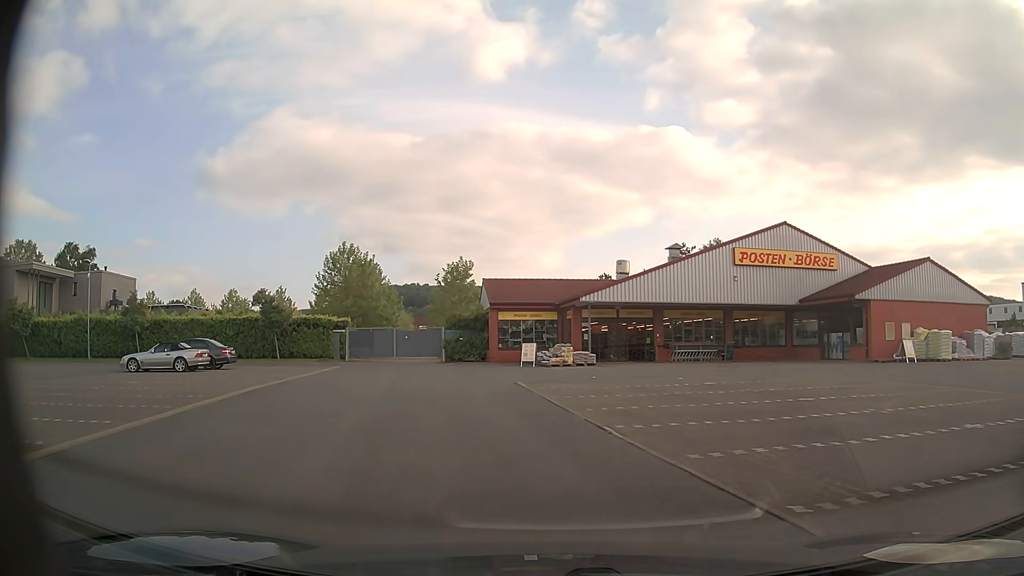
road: service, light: Day
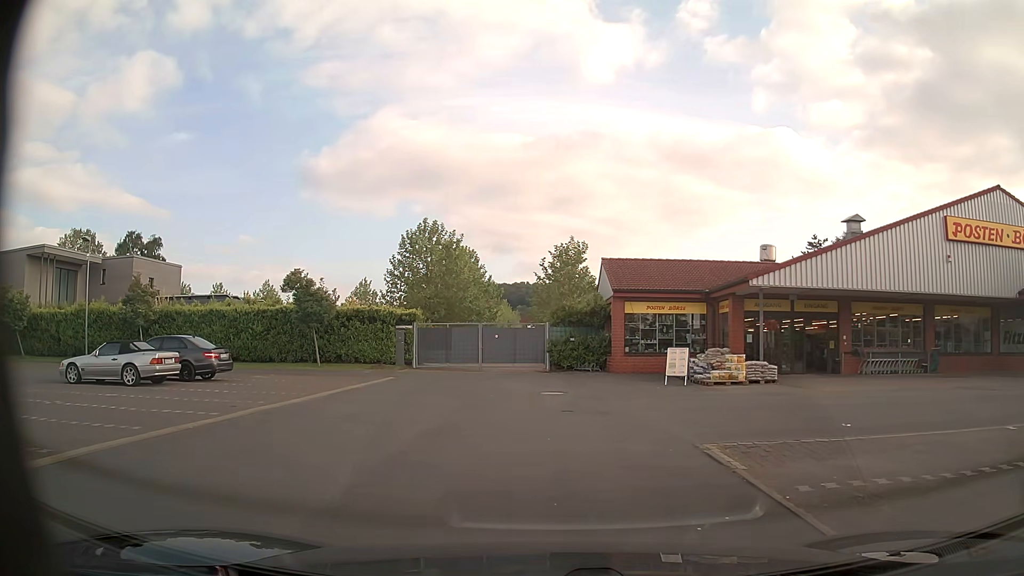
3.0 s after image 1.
(-1.1, +11.5) m; -9°
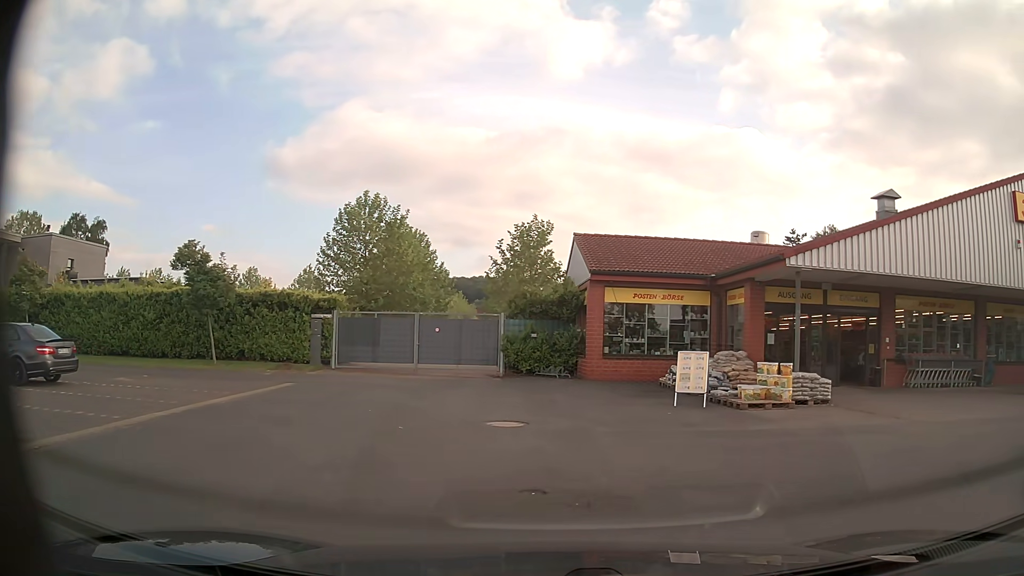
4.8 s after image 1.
(-0.1, +6.8) m; +2°
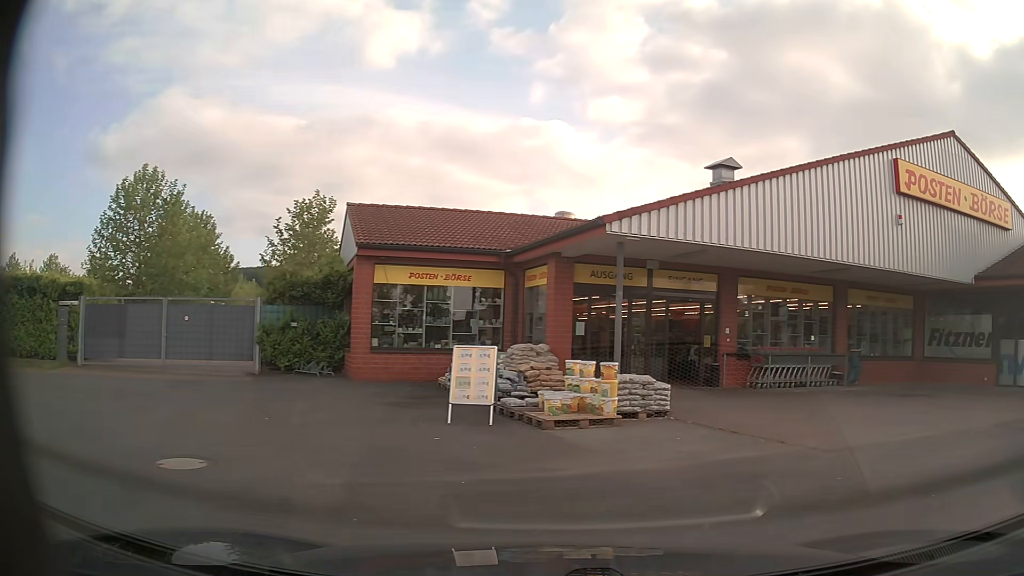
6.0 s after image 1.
(+0.5, +4.0) m; +16°
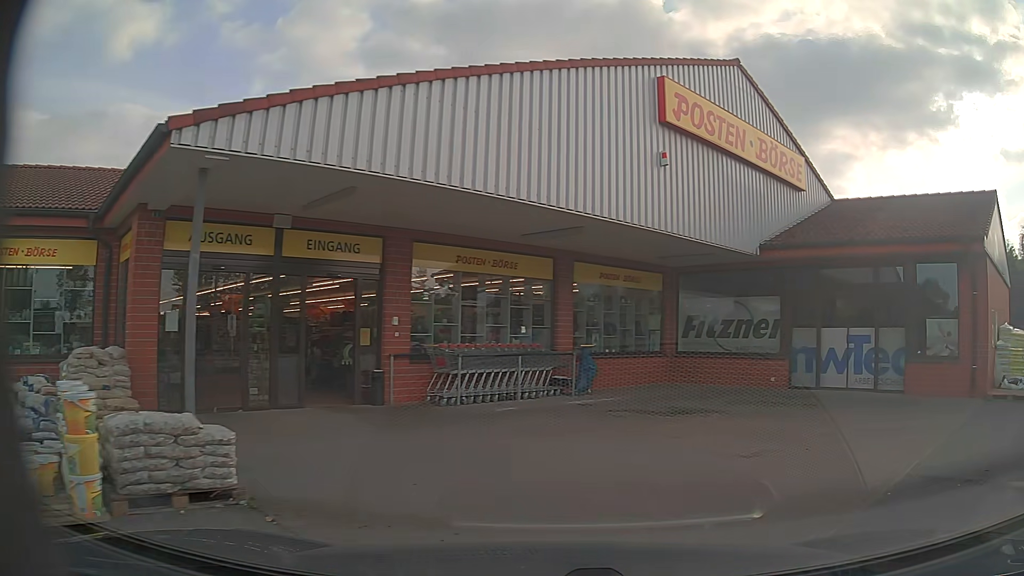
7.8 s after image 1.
(+1.4, +5.8) m; +26°
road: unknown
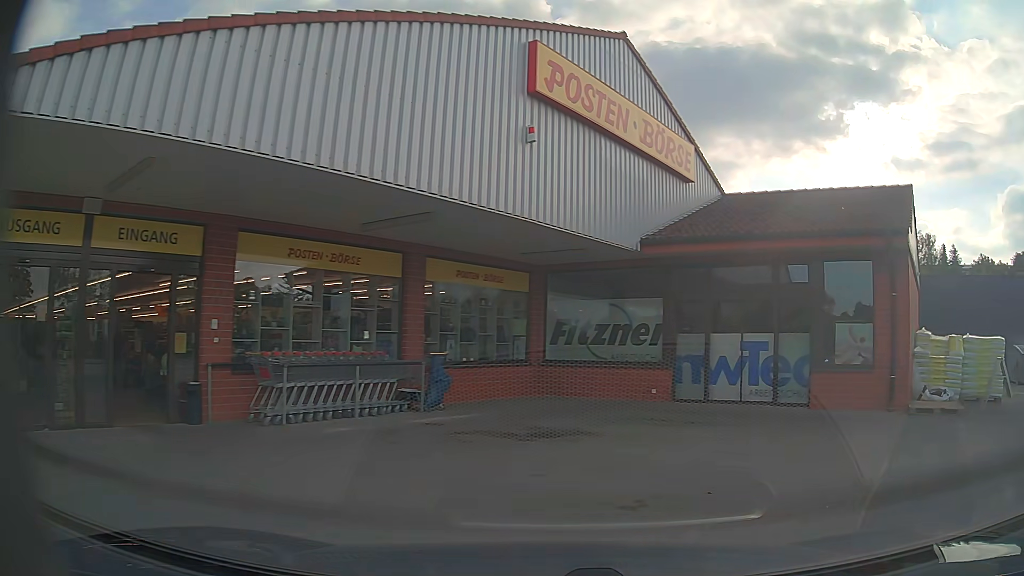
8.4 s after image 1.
(+0.2, +2.0) m; +10°
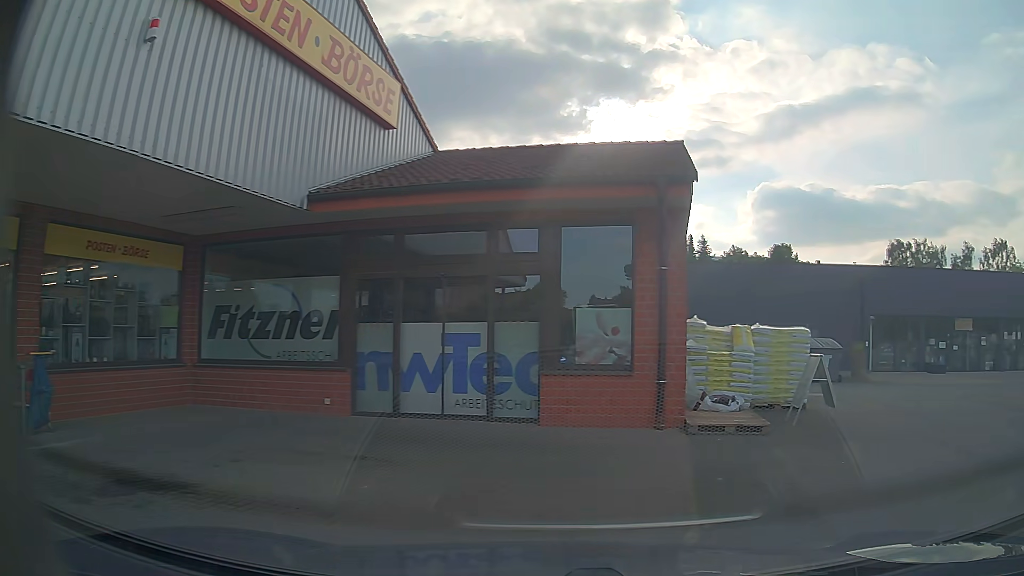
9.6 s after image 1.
(+0.8, +3.9) m; +24°
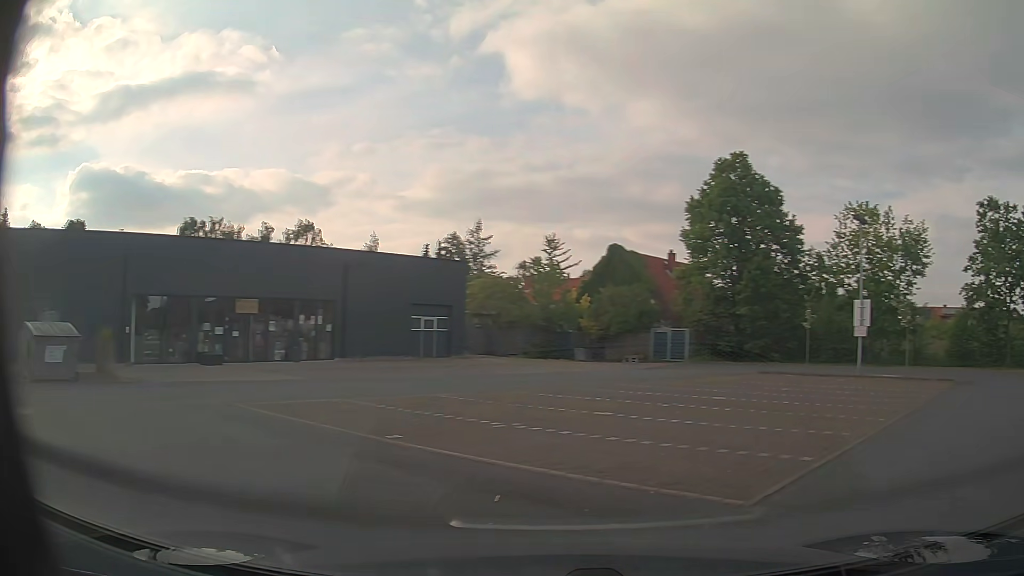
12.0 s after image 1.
(+2.6, +6.2) m; +58°
